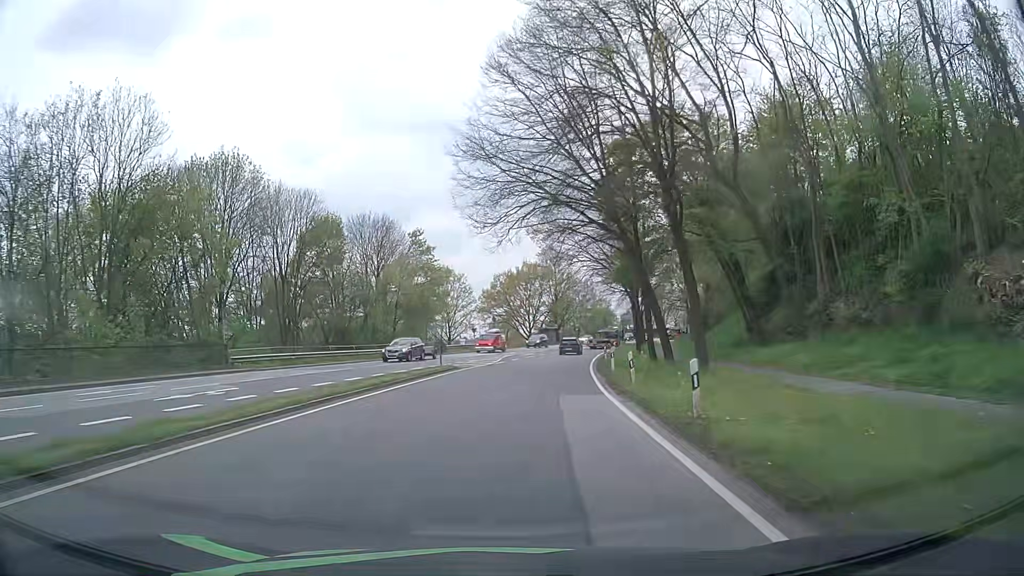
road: primary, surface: asphalt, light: Day
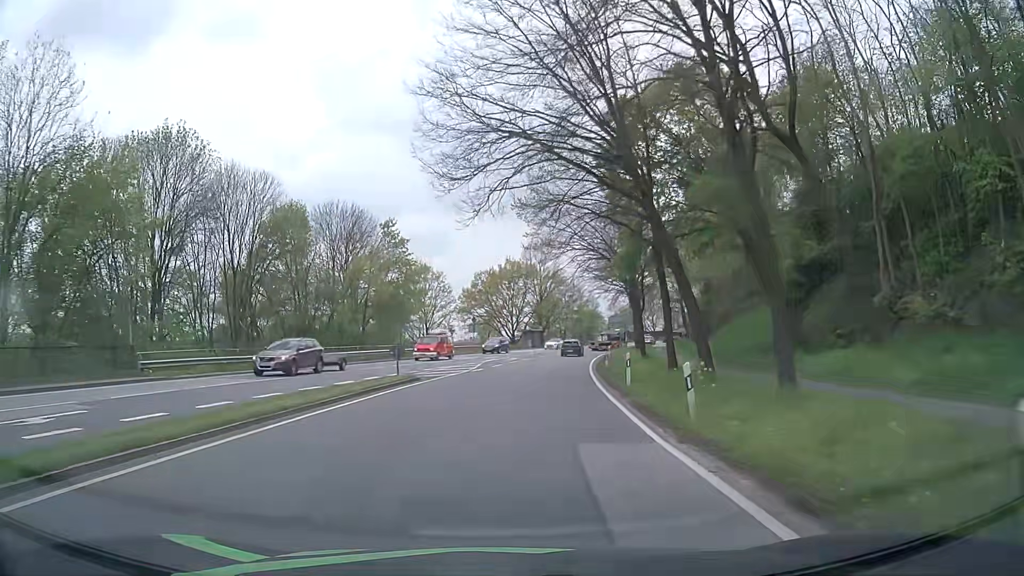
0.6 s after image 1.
(+0.1, +7.8) m; +2°
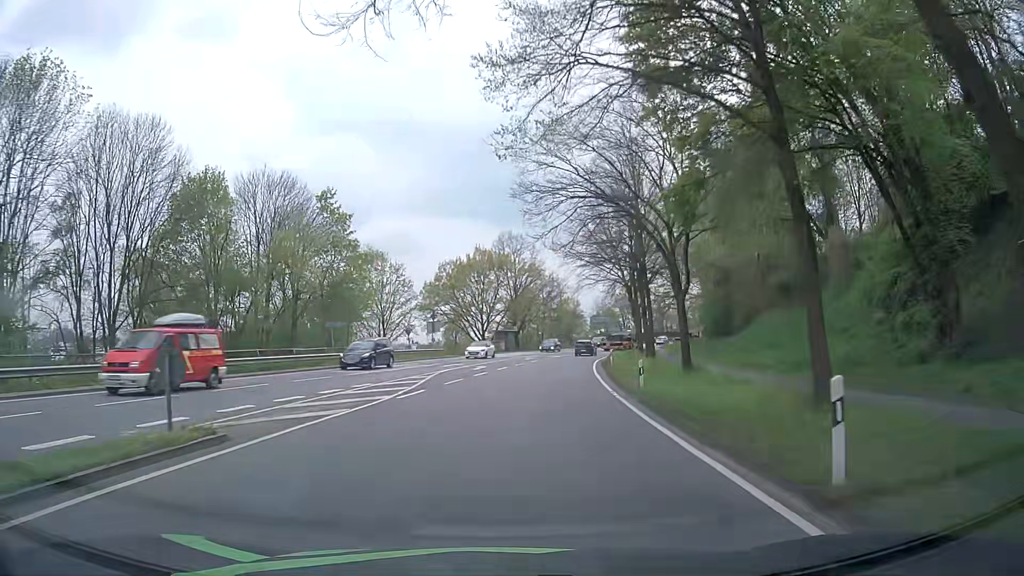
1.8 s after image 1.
(+0.2, +15.4) m; +2°
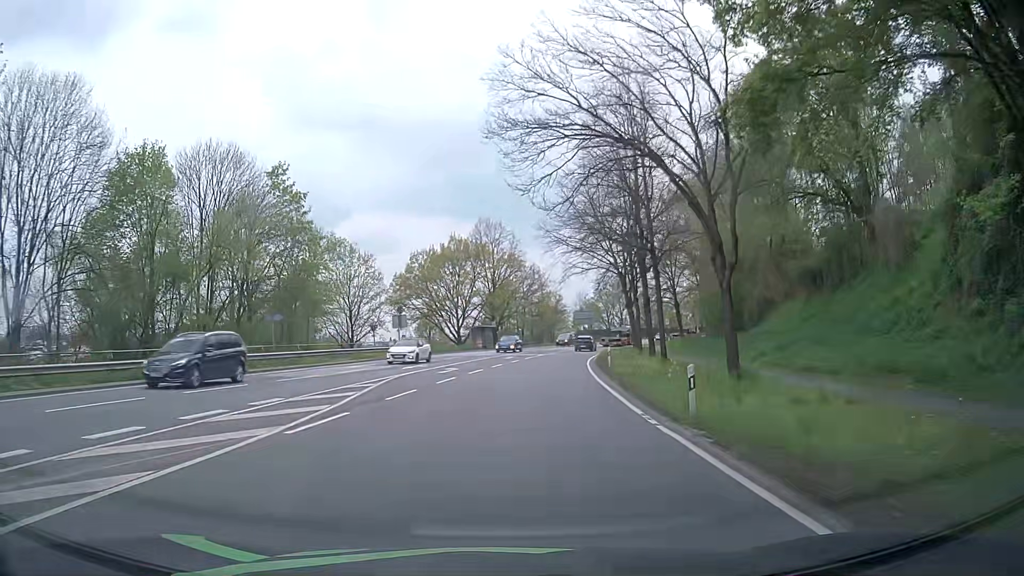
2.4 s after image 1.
(+0.1, +7.6) m; +2°
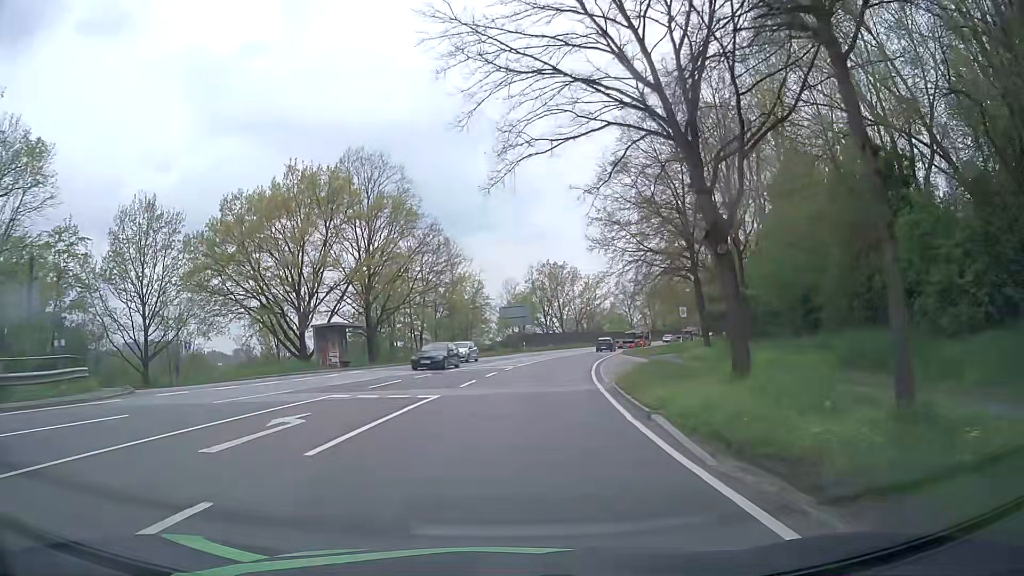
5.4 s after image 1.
(+2.4, +38.0) m; +7°
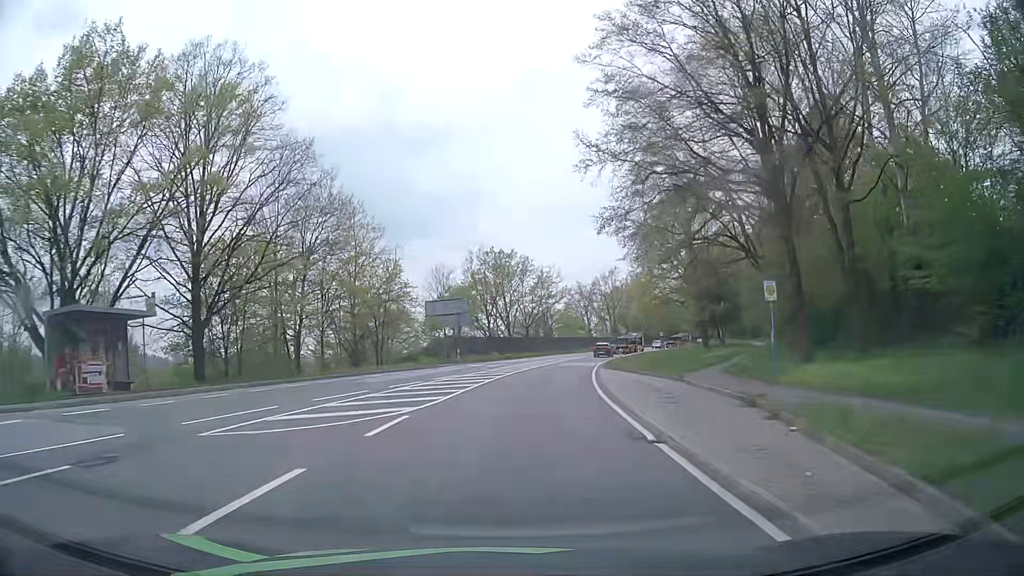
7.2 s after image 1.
(+1.0, +22.8) m; +5°
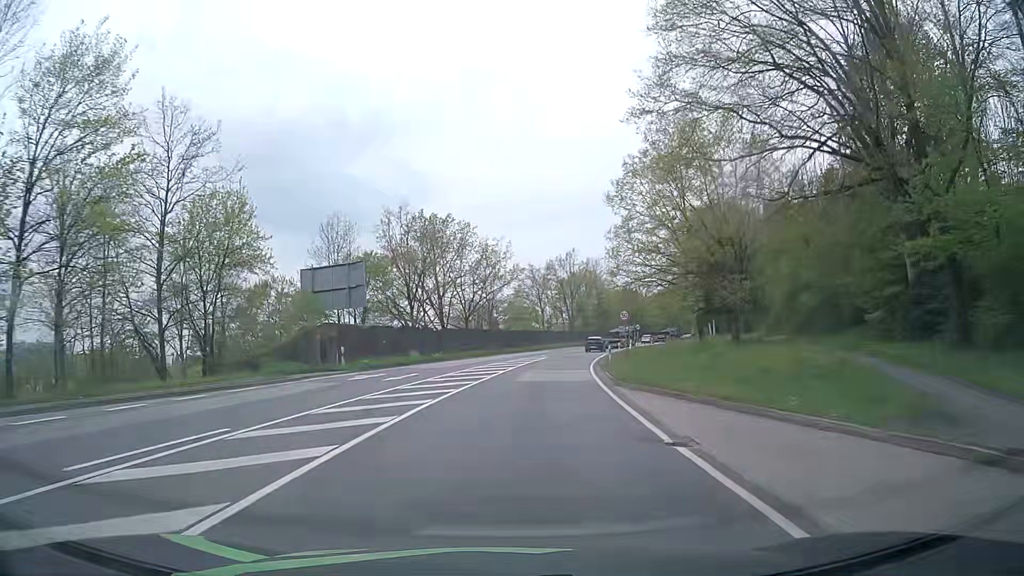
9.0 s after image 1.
(+1.2, +22.8) m; +5°
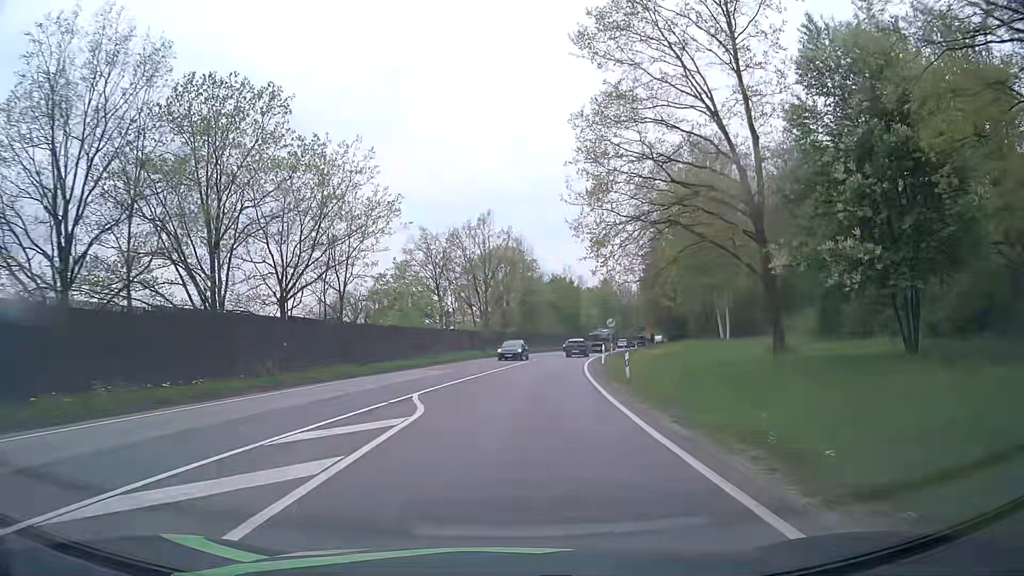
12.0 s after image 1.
(+2.7, +37.9) m; +8°
